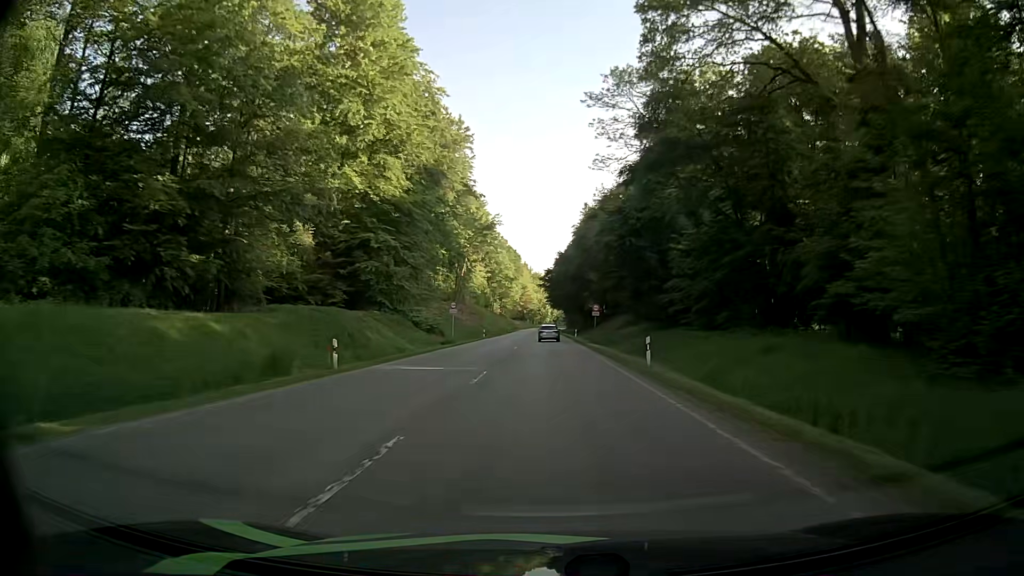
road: secondary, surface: asphalt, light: Day
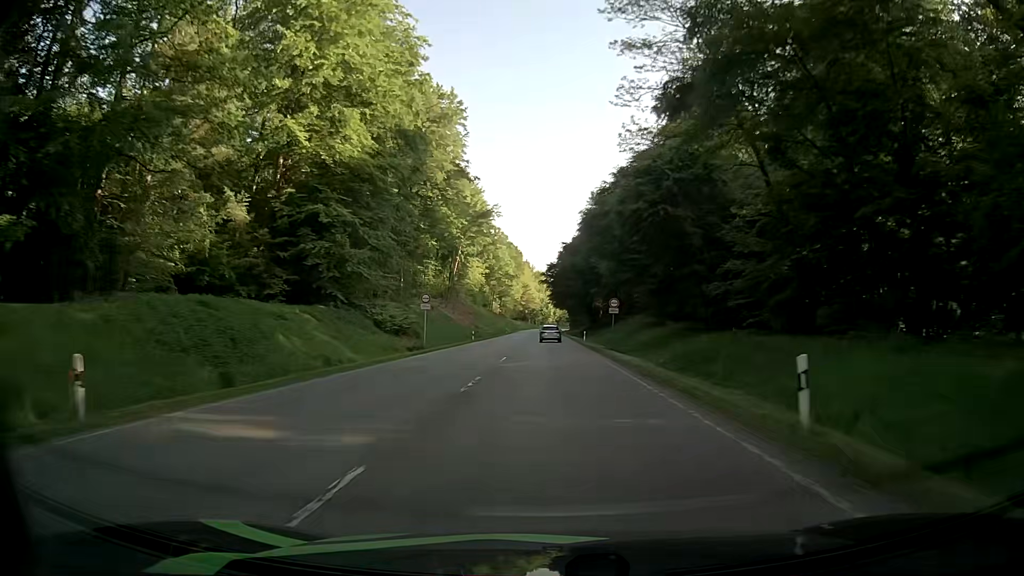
(0.0, +13.4) m; 0°
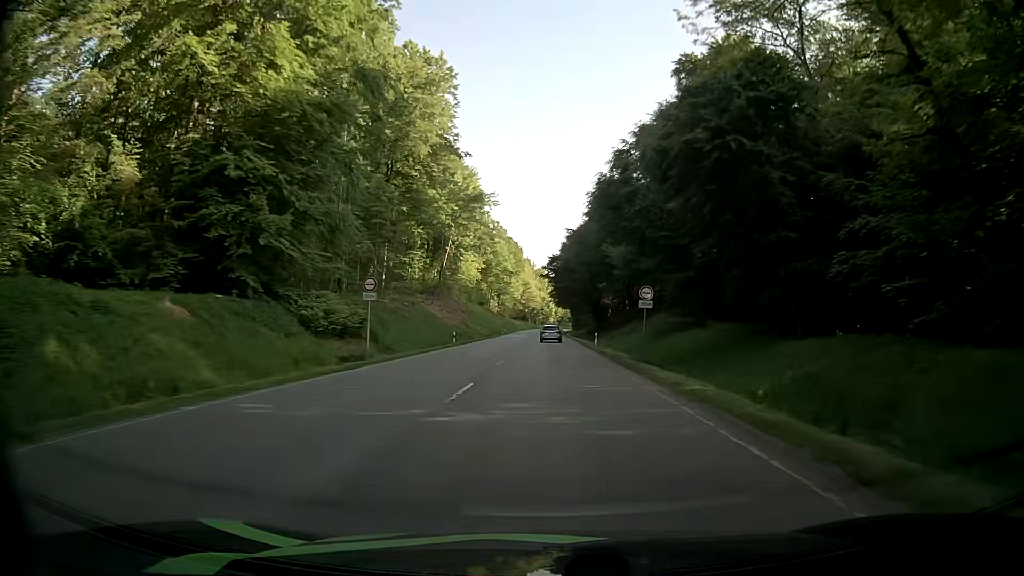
(0.0, +13.4) m; 0°
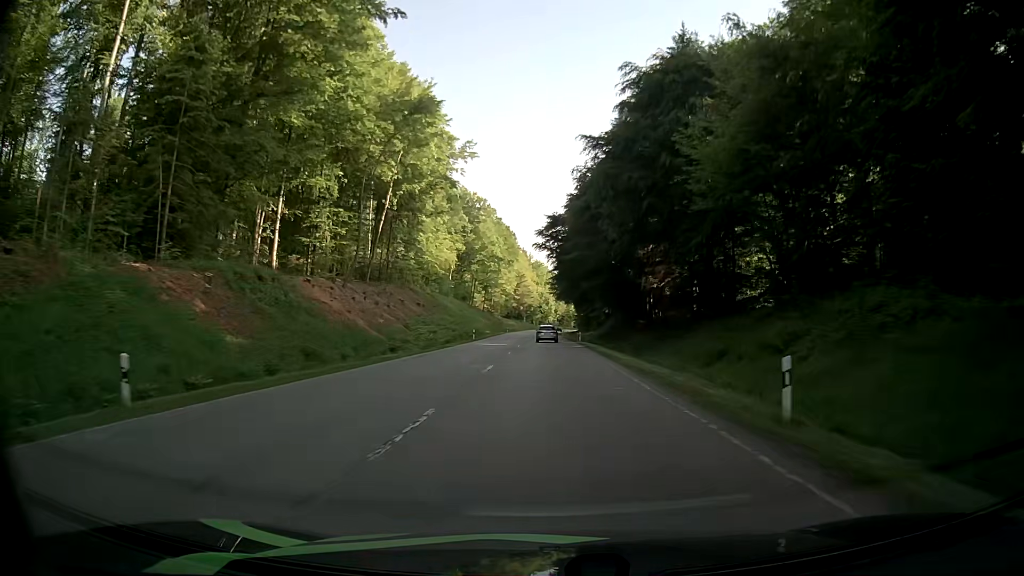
(-0.1, +39.8) m; 0°
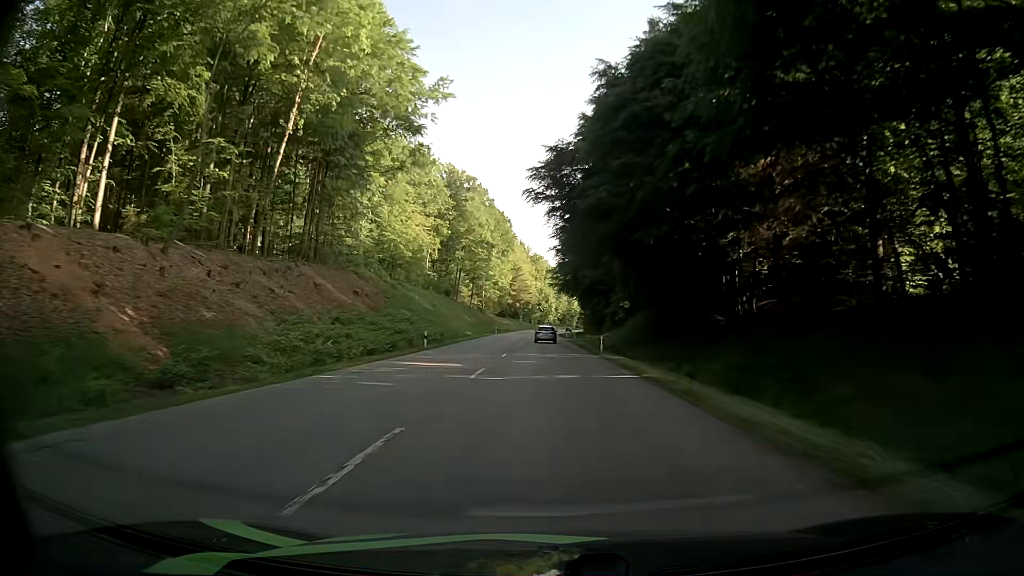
(+0.1, +26.3) m; 0°
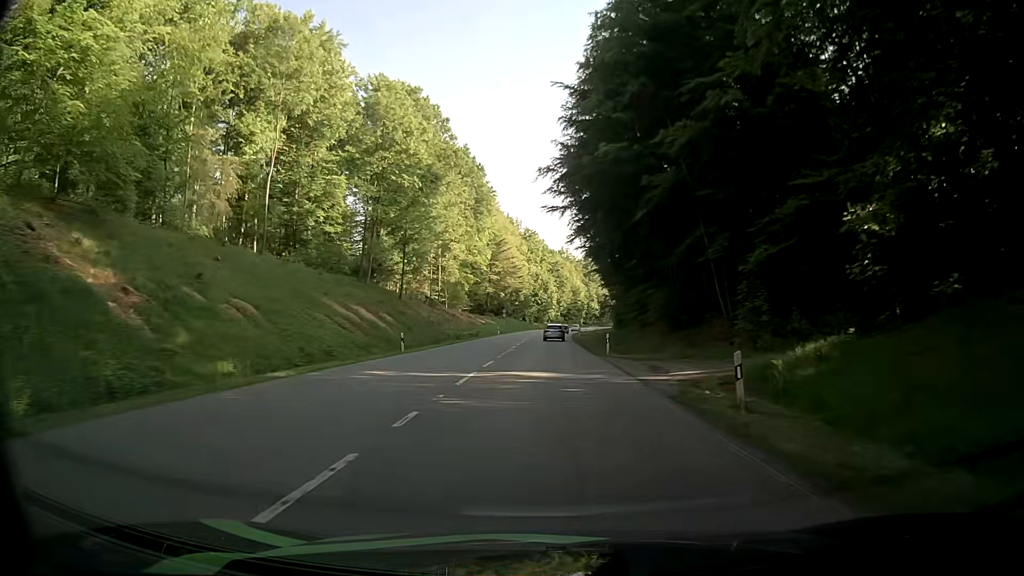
(0.0, +62.7) m; 0°
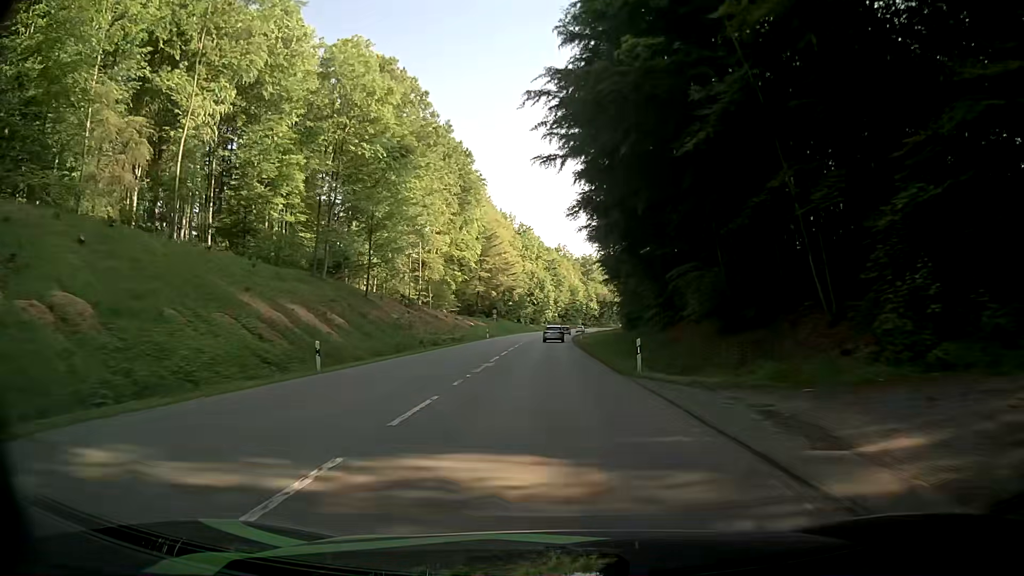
(0.0, +12.2) m; +1°
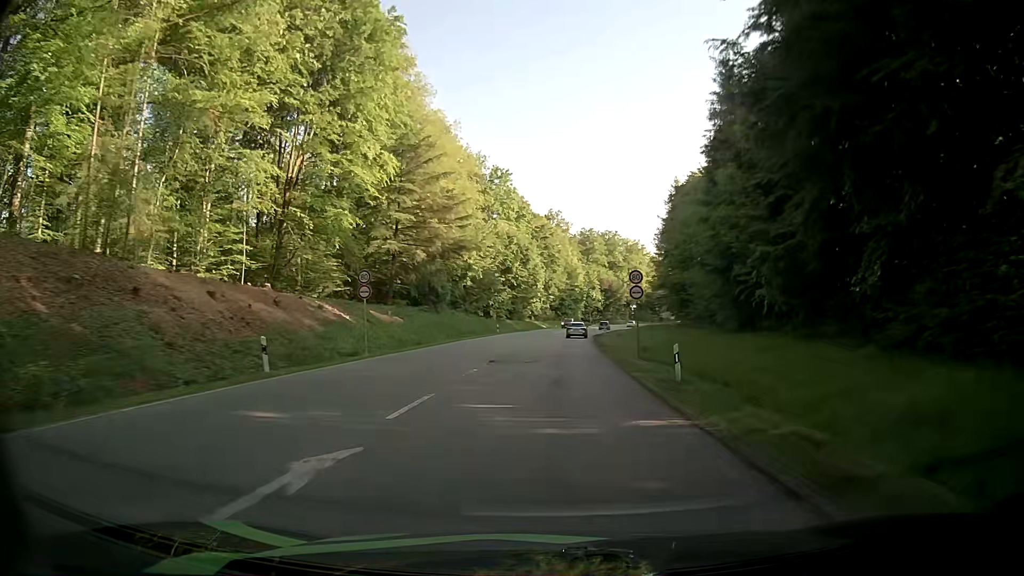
(0.0, +60.2) m; 0°
(0, +10) (0, +20) (+1, +30) (+1, +40) (+2, +50) (+2, +60) (+3, +70) (+4, +80) (+6, +90) (+7, +100) m
